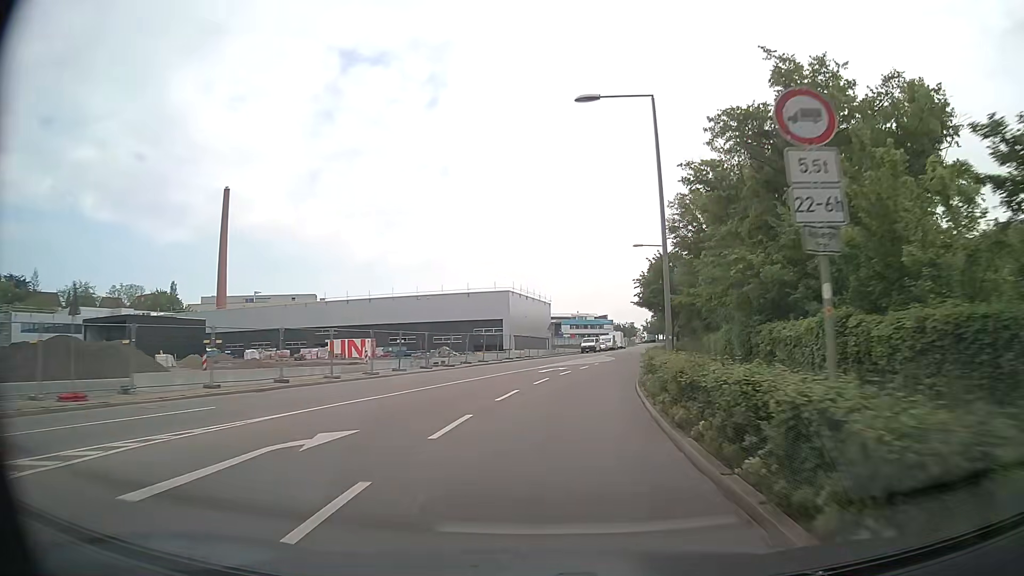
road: secondary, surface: asphalt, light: Day
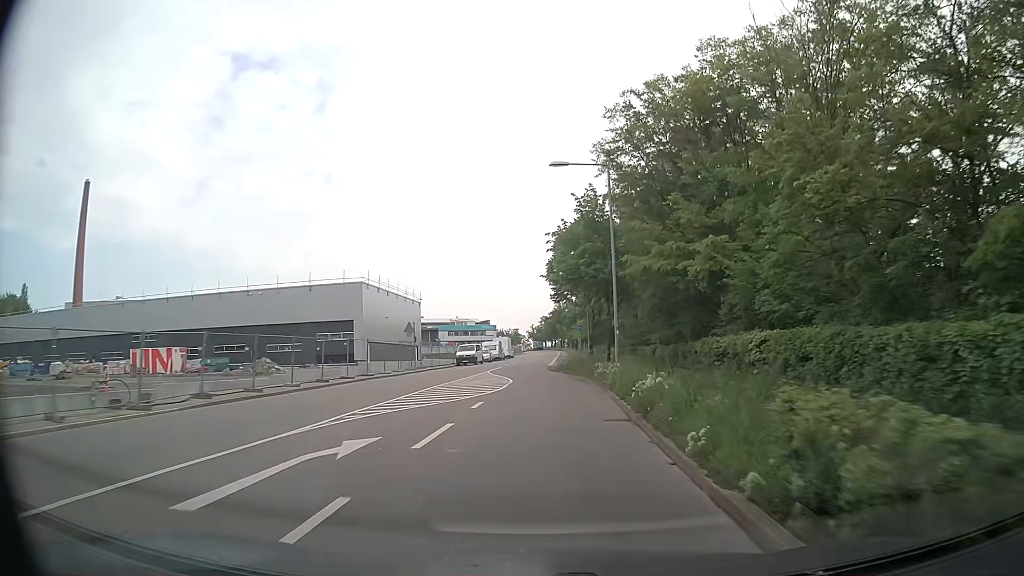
(+2.0, +24.1) m; +10°
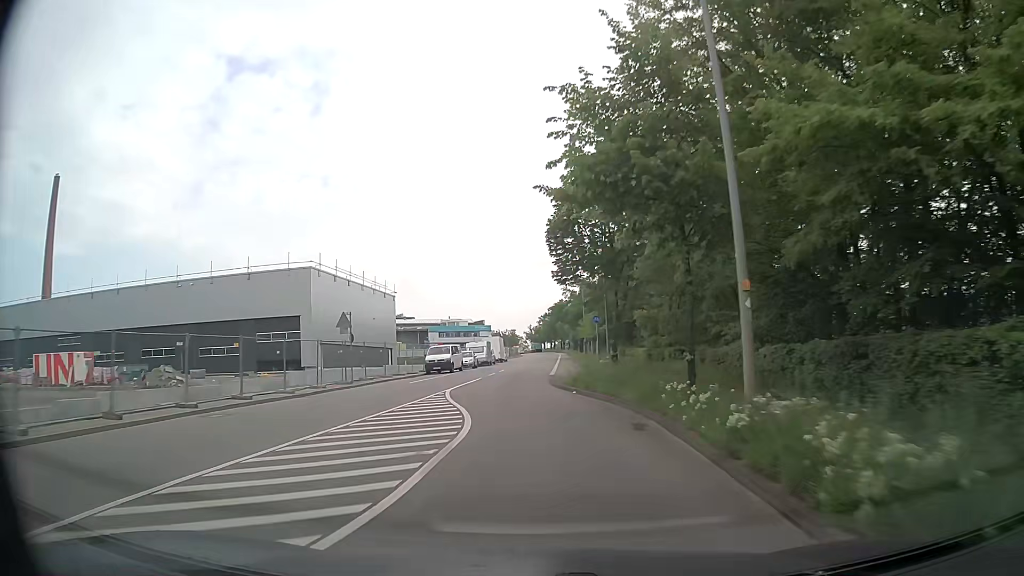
(+0.3, +16.1) m; +1°
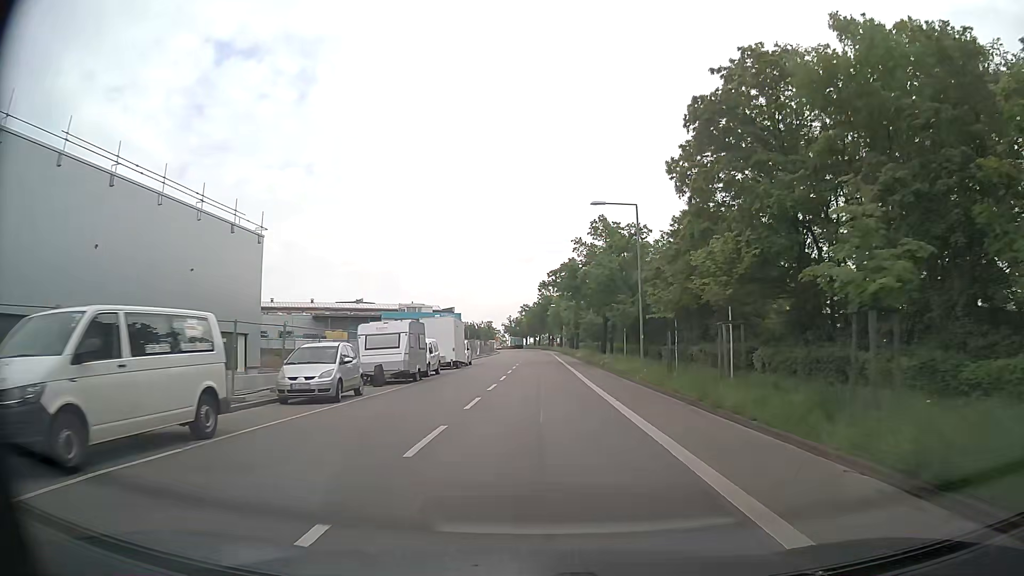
(-1.1, +39.9) m; +1°
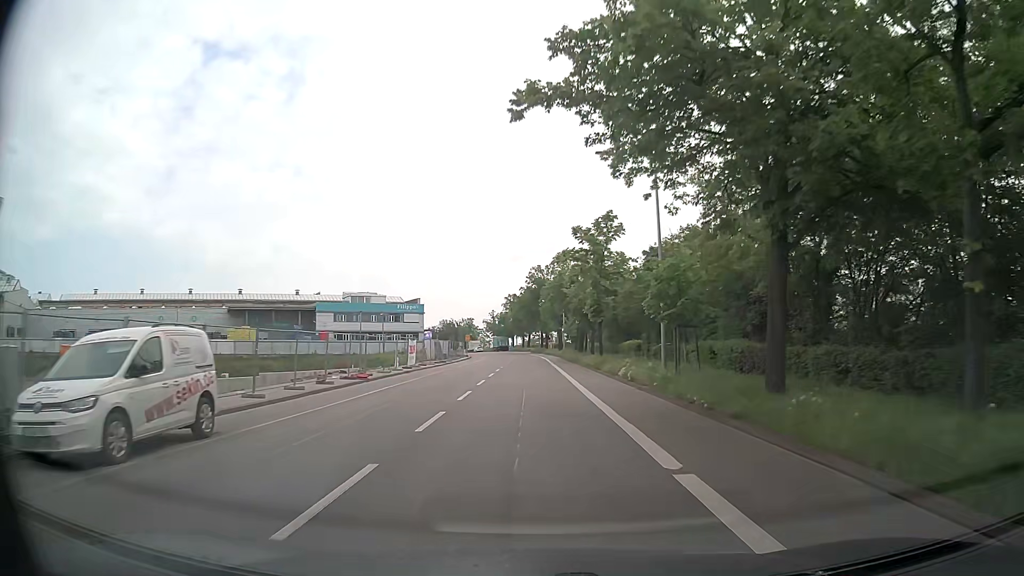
(+0.8, +39.6) m; +1°
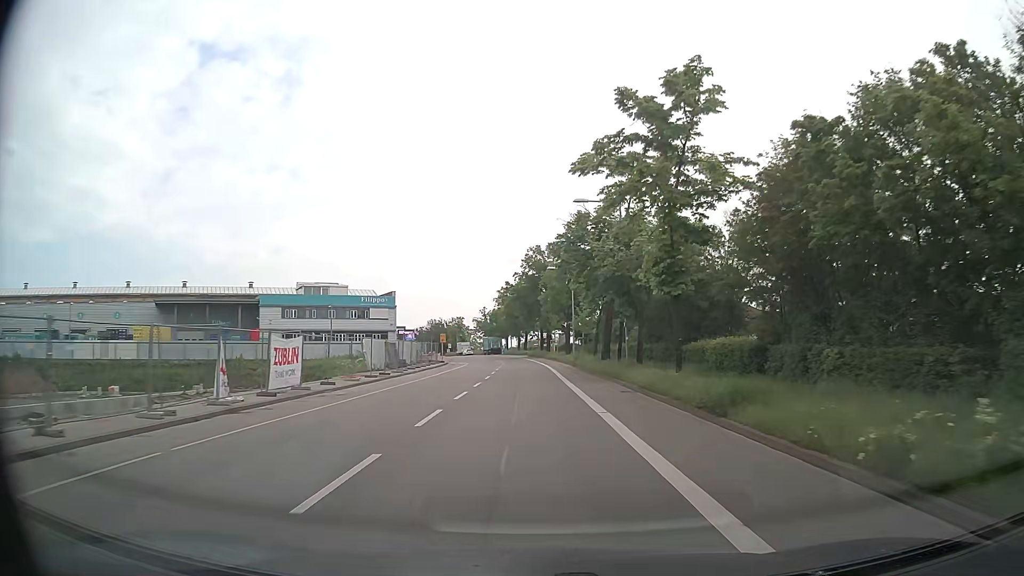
(+0.1, +23.3) m; +1°
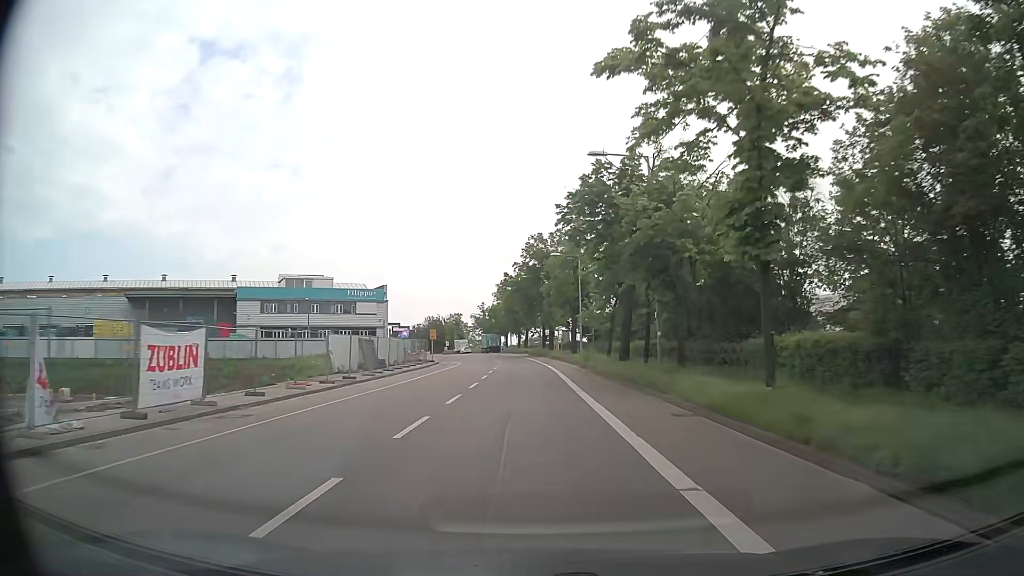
(0.0, +7.7) m; 0°
